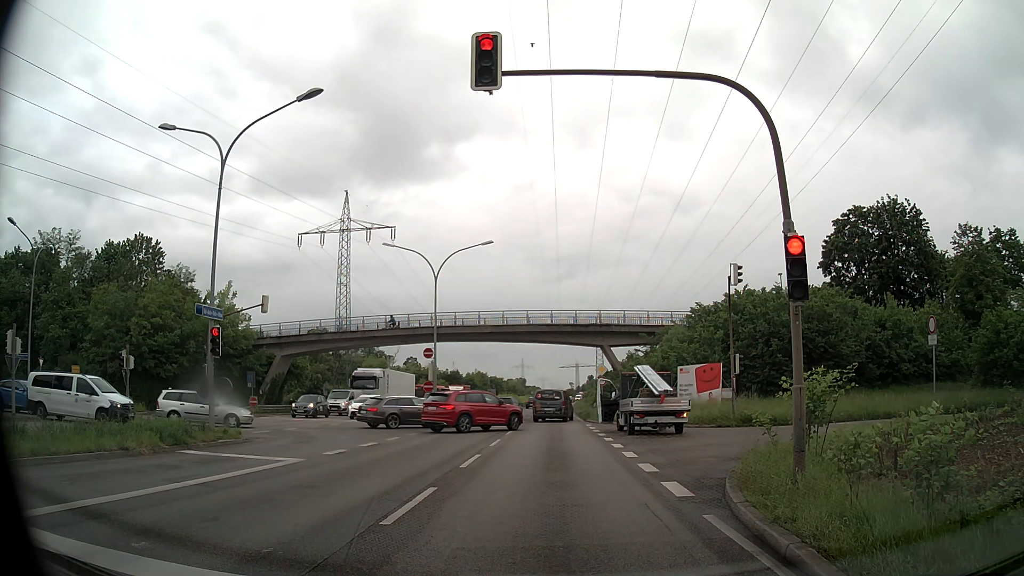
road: primary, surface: asphalt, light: Day
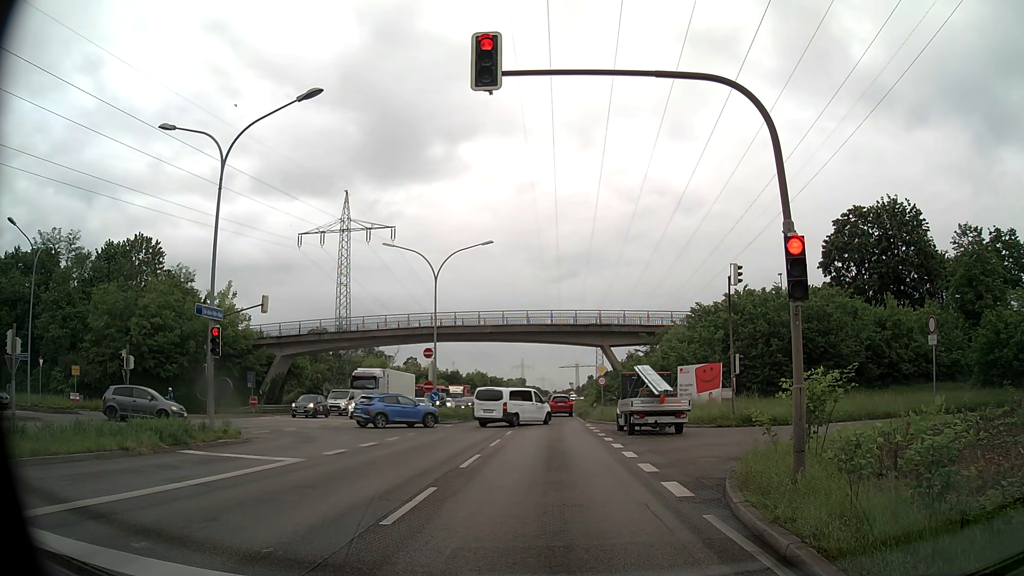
(0.0, 0.0) m; 0°
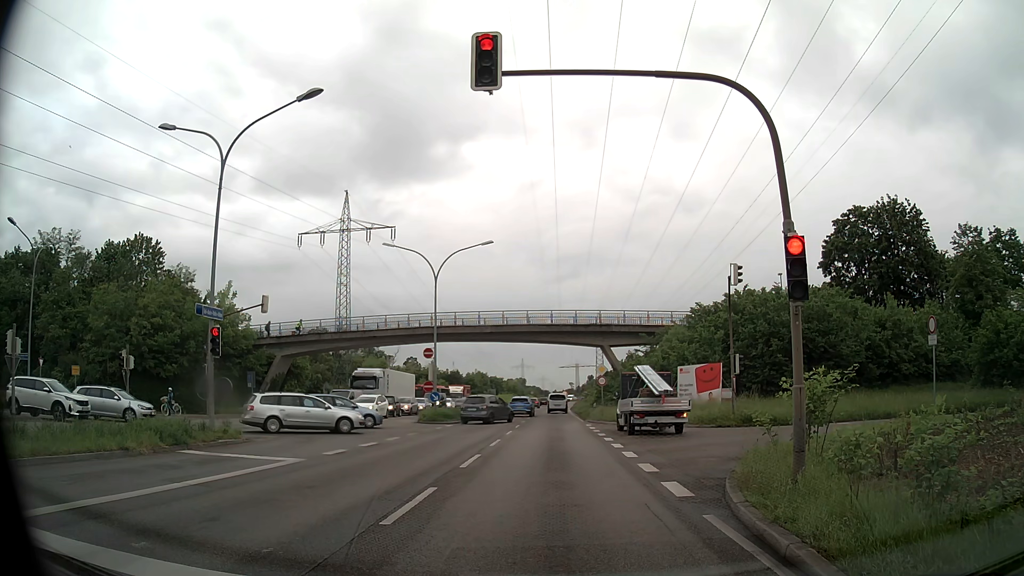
(0.0, 0.0) m; 0°
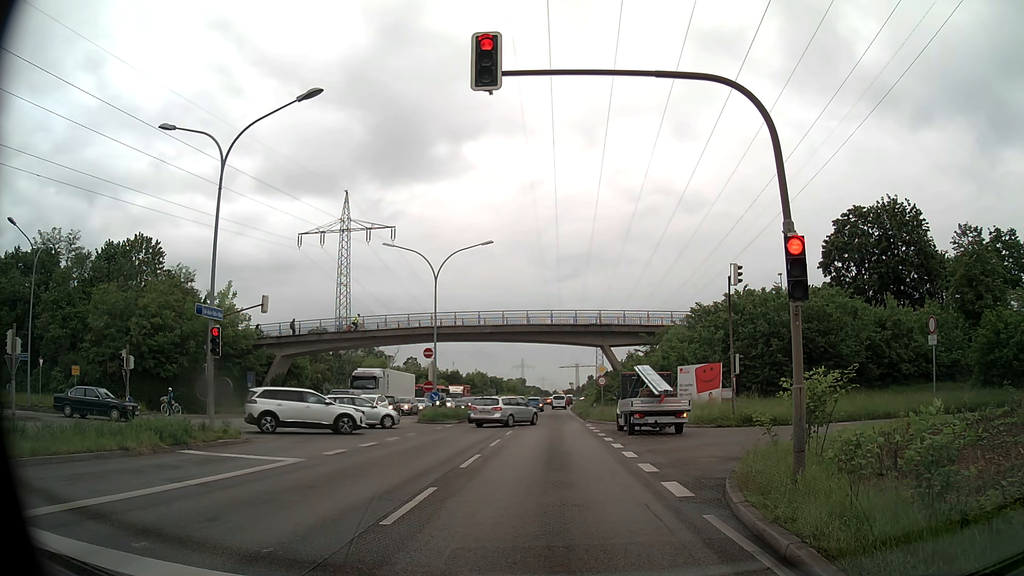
(0.0, 0.0) m; 0°
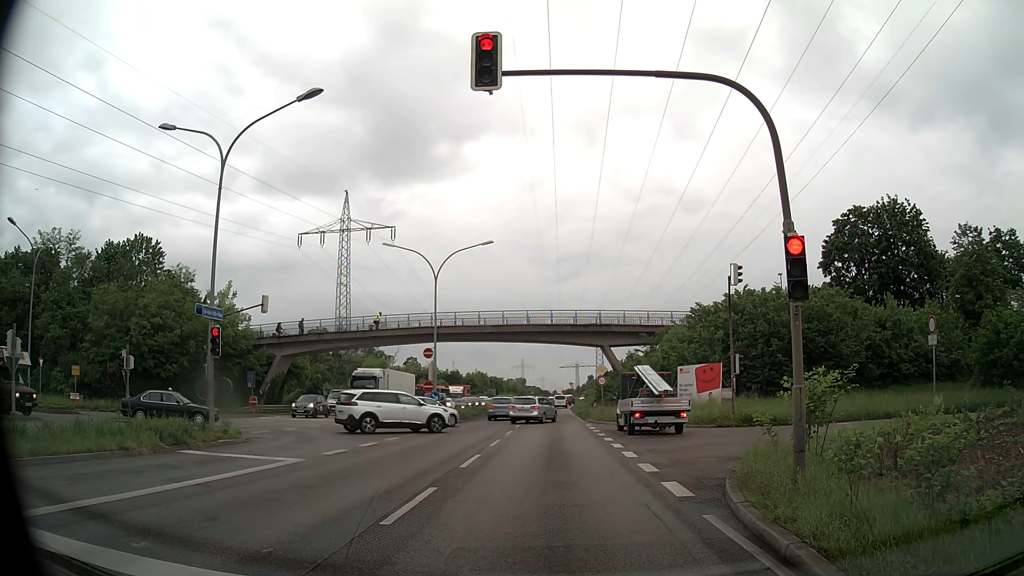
(0.0, 0.0) m; 0°
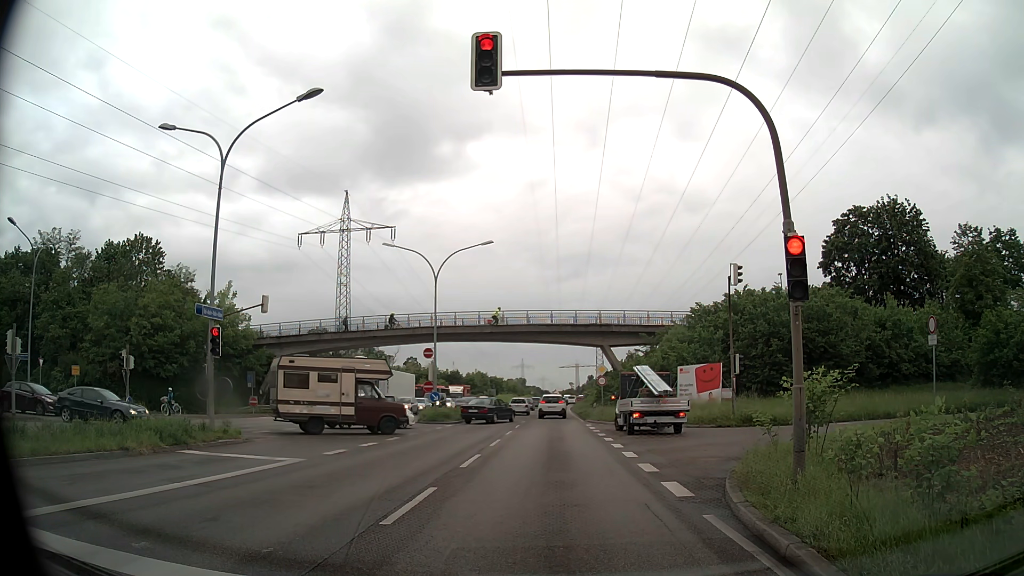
(0.0, 0.0) m; 0°
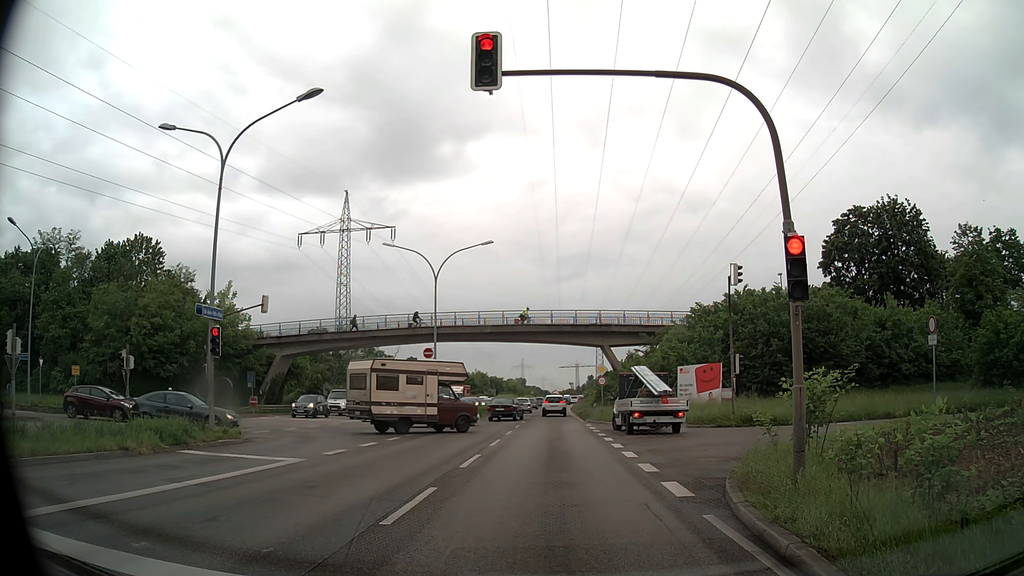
(0.0, 0.0) m; 0°
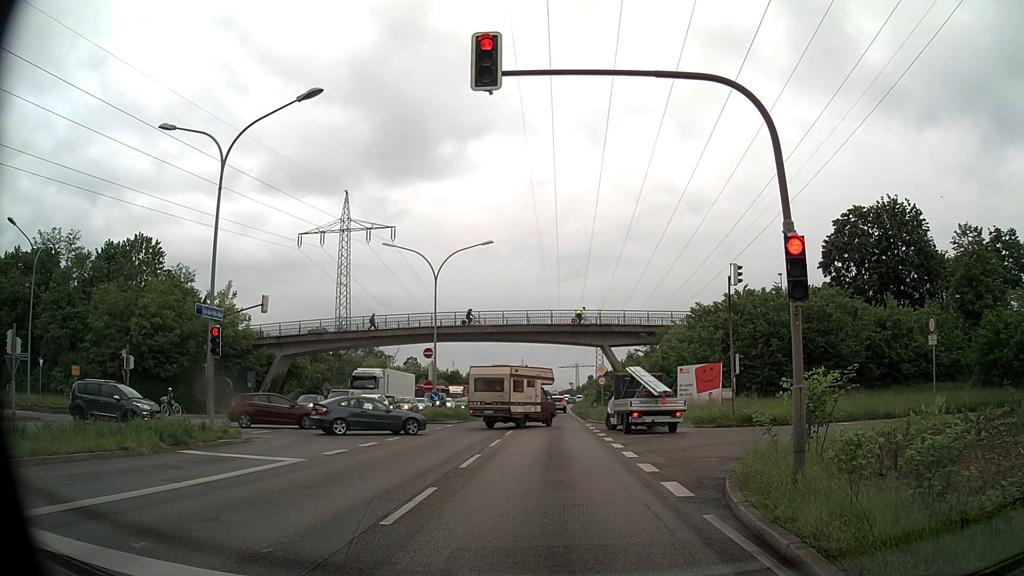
(0.0, 0.0) m; 0°
(0, +10) (0, +20) (0, +30) (0, +40) (-1, +50) (-1, +60) (-1, +70) (0, +80) (0, +90) (0, +100) m
